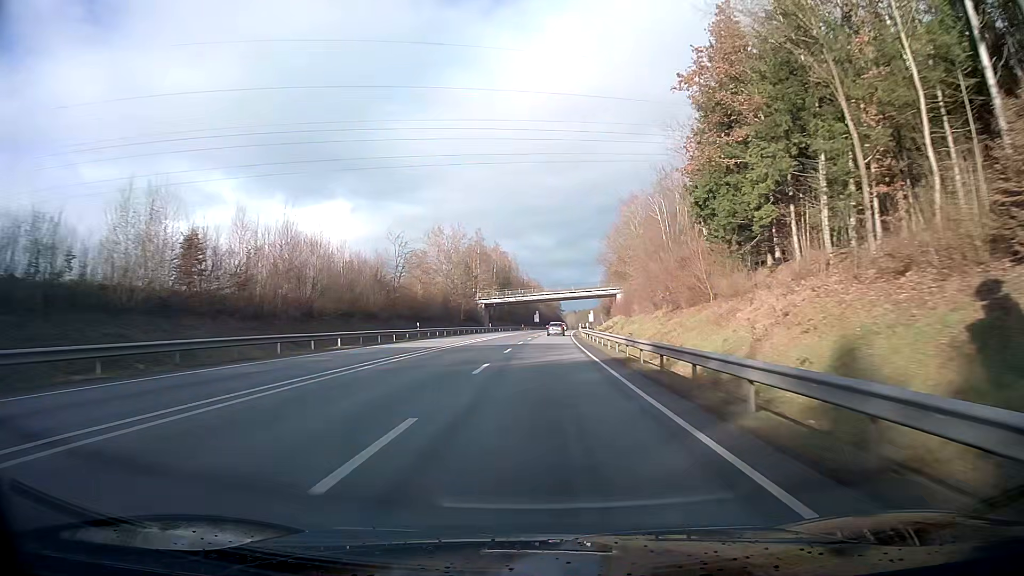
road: primary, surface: asphalt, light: Day
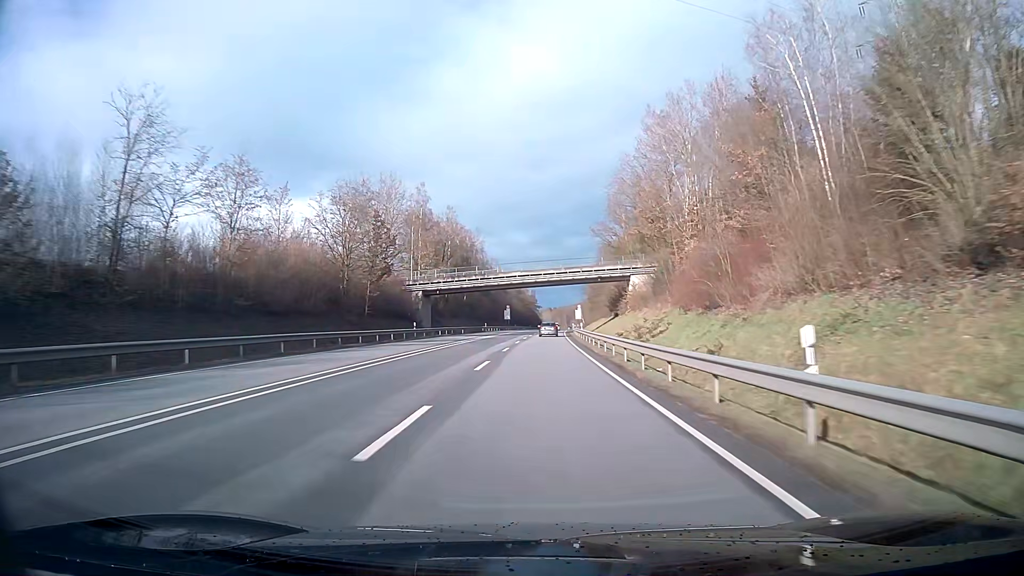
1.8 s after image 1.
(+1.0, +47.2) m; +2°
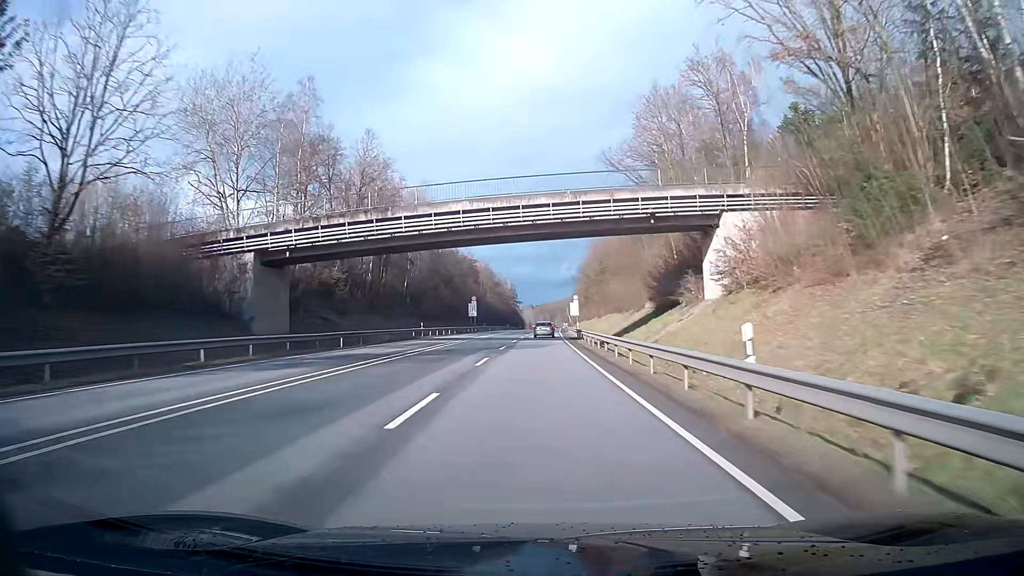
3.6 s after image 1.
(+0.6, +46.5) m; +1°
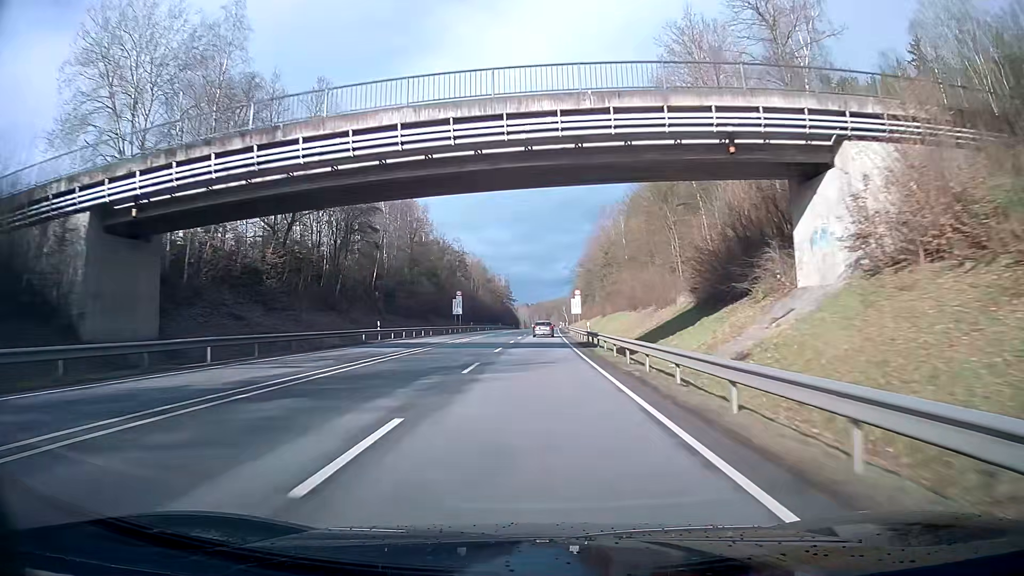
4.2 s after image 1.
(0.0, +15.4) m; 0°
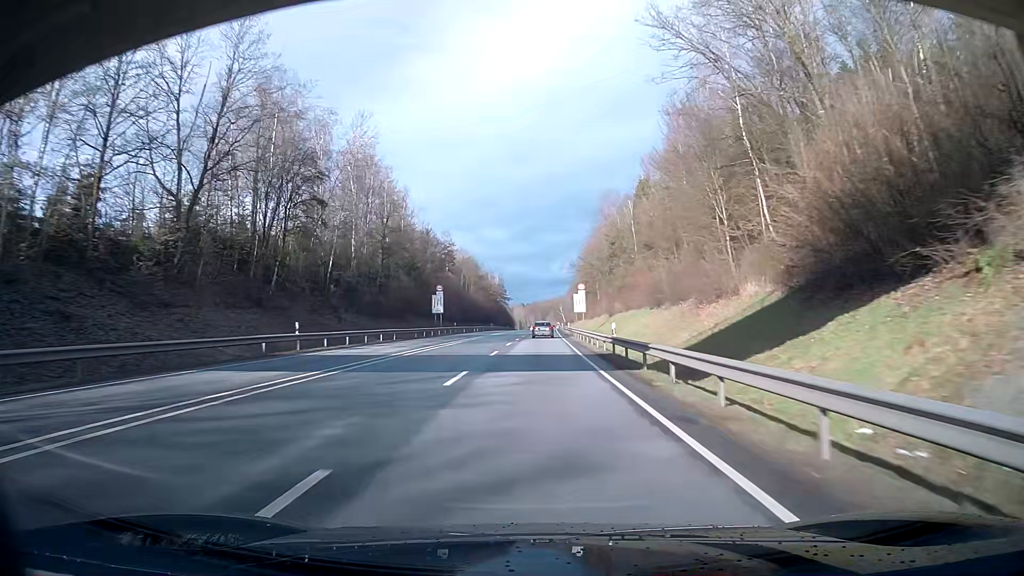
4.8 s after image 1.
(0.0, +15.3) m; 0°
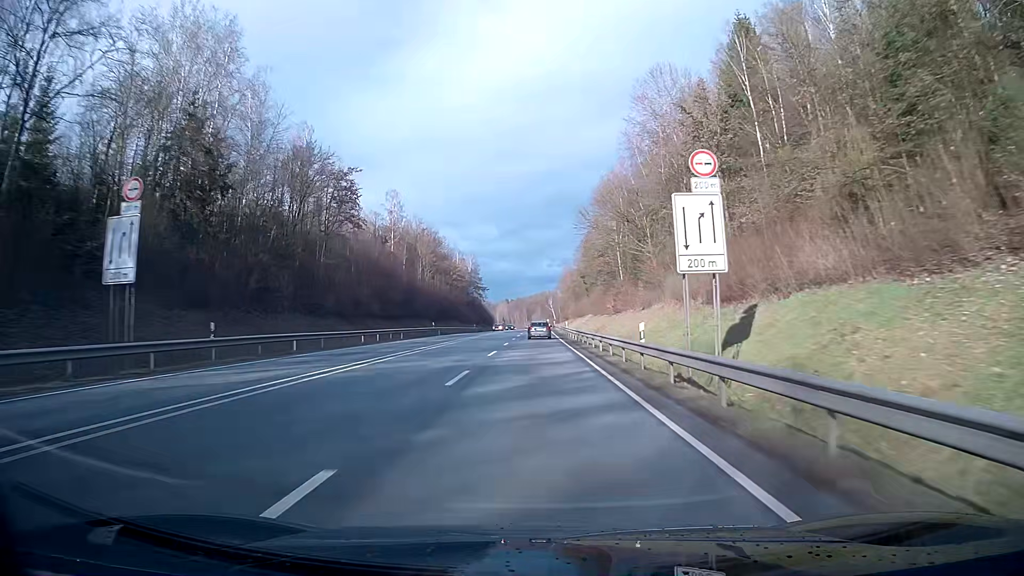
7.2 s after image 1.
(+0.6, +60.5) m; +1°
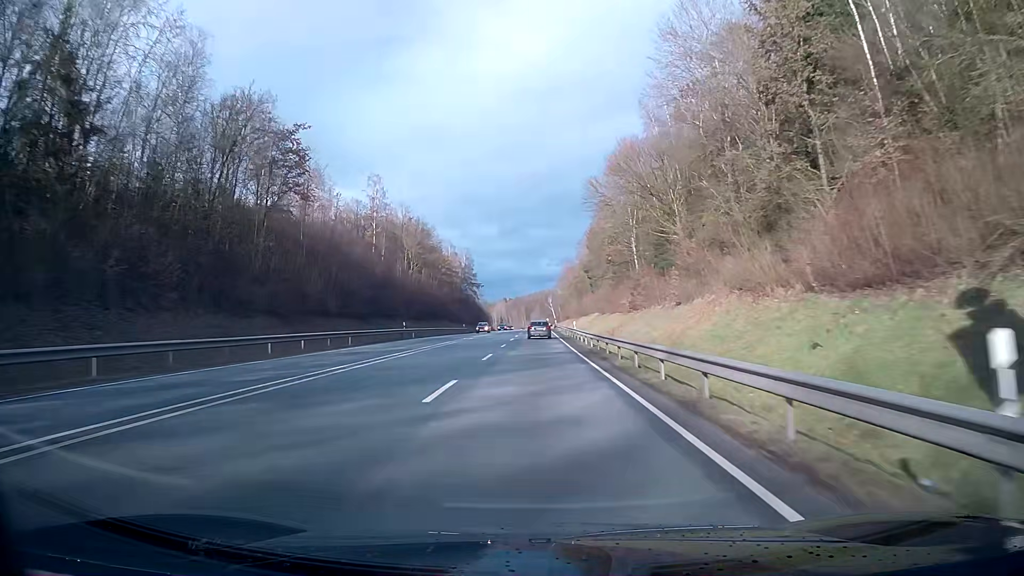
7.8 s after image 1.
(0.0, +15.0) m; 0°
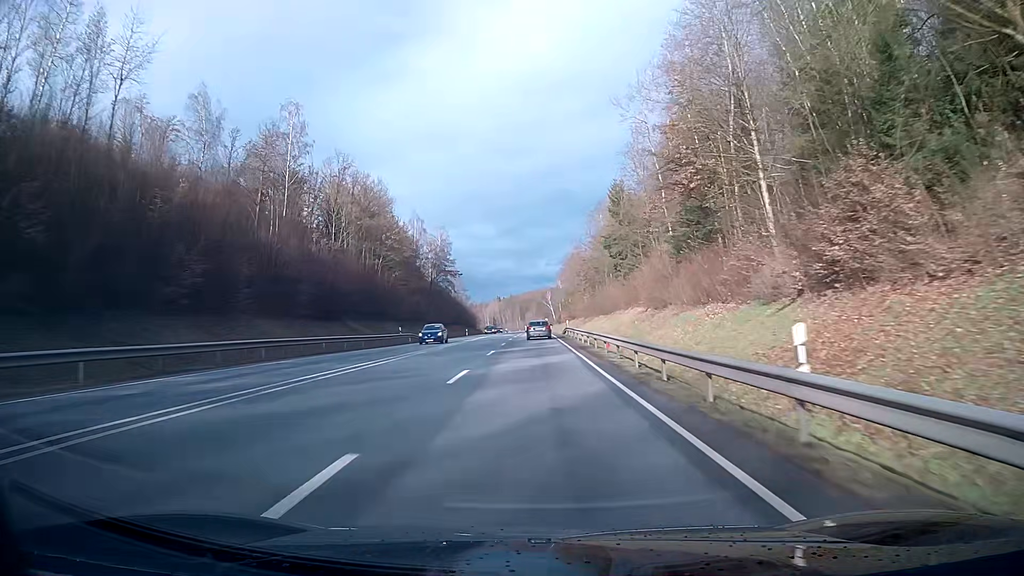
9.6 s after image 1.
(+0.1, +44.7) m; 0°
(0, +10) (0, +20) (0, +30) (0, +40) (0, +50) (0, +60) (0, +70) (0, +80) (0, +90) (0, +100) m
